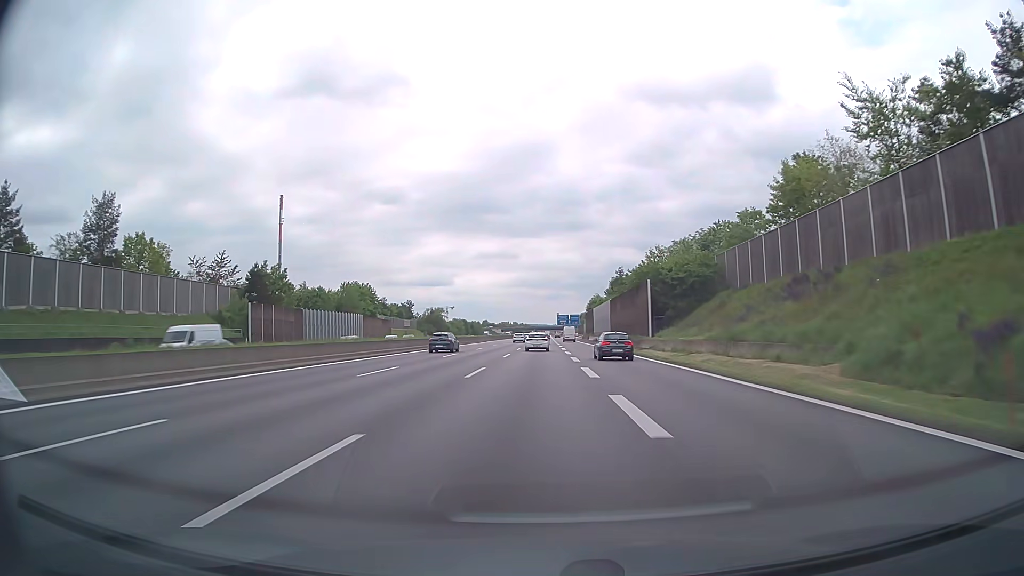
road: motorway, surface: asphalt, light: Day
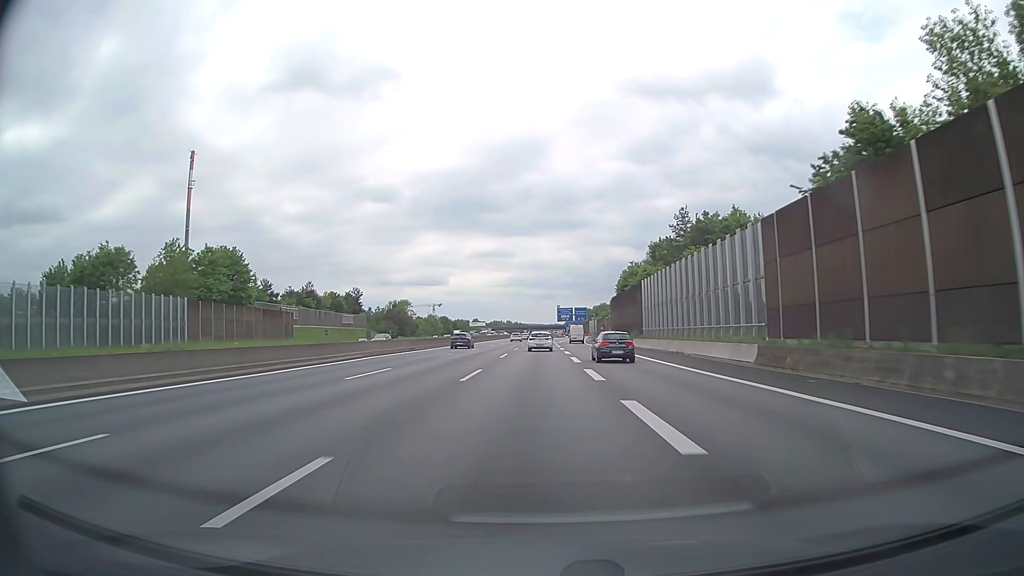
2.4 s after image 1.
(0.0, +73.7) m; 0°
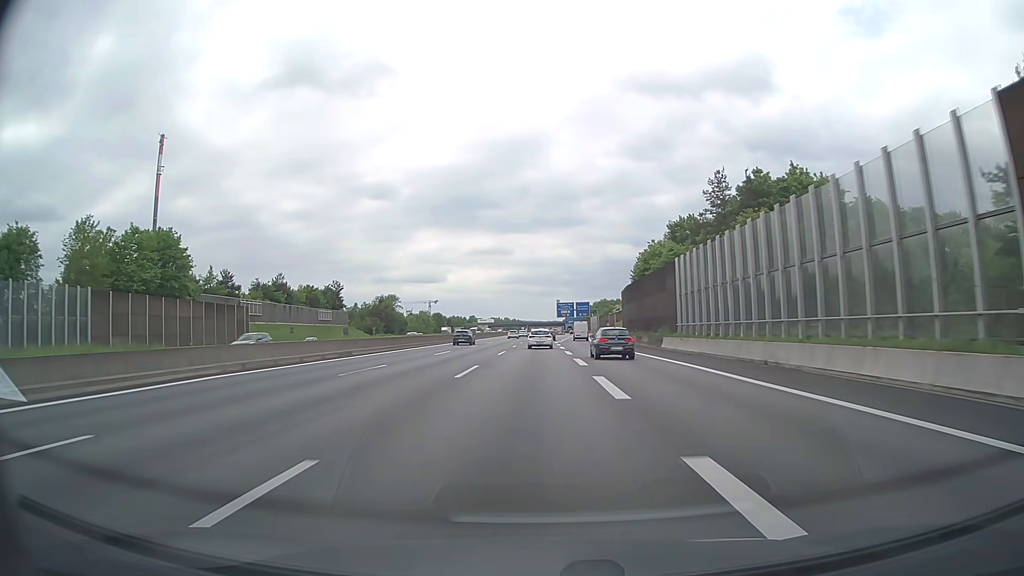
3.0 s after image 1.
(0.0, +18.2) m; 0°
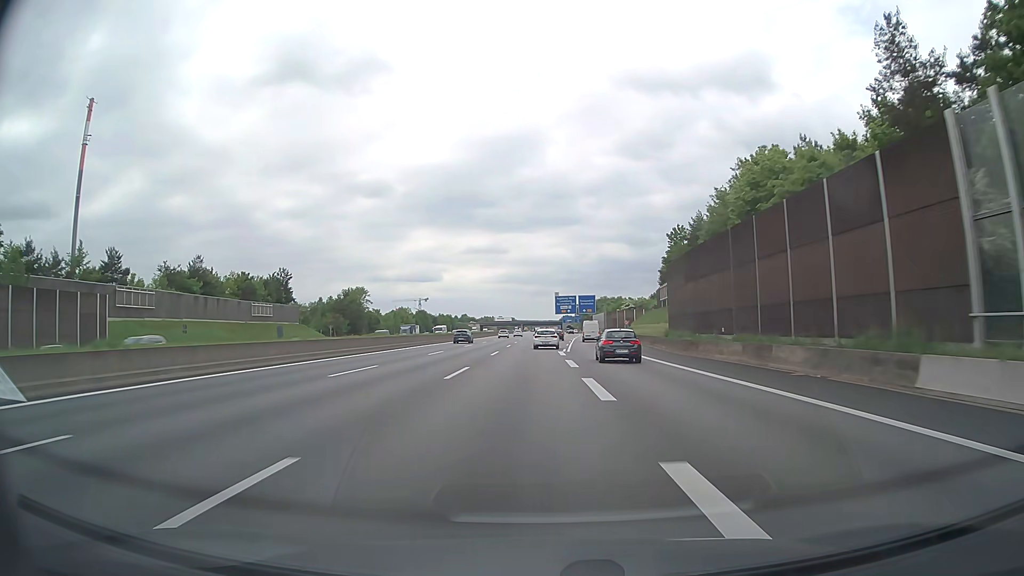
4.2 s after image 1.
(0.0, +36.1) m; 0°
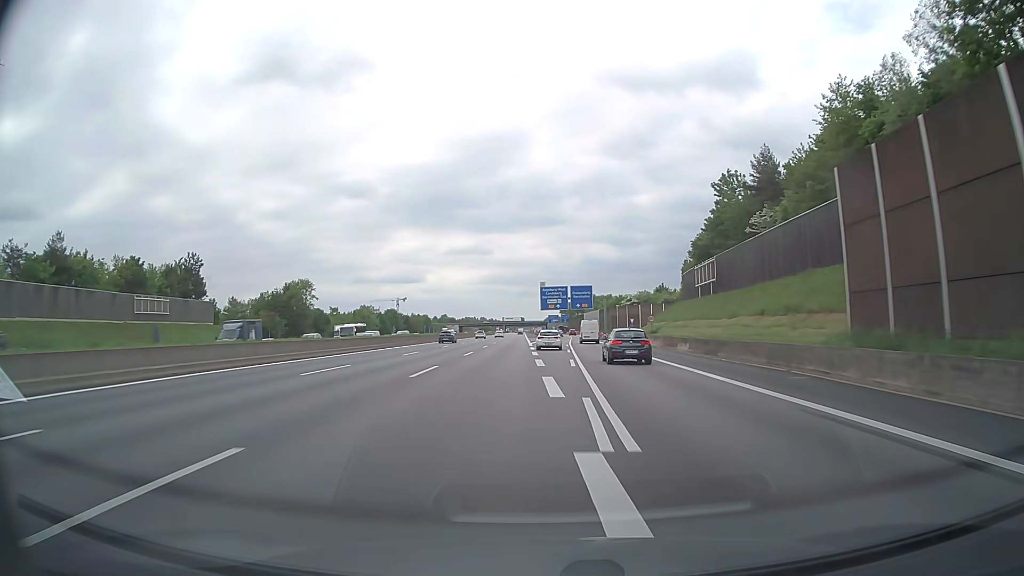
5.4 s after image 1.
(+0.4, +35.5) m; +1°
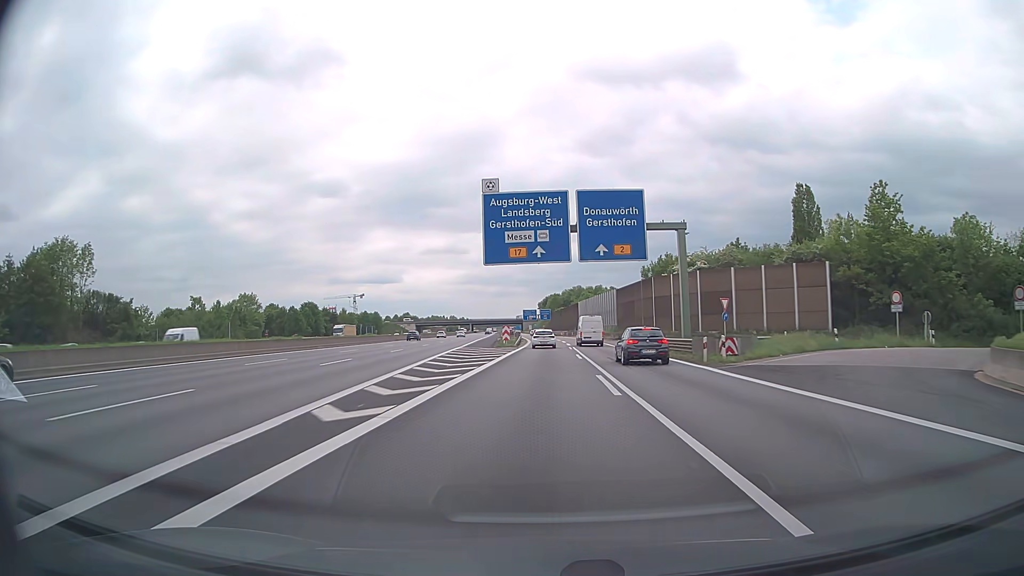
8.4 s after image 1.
(+1.7, +82.8) m; +2°
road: motorway_link
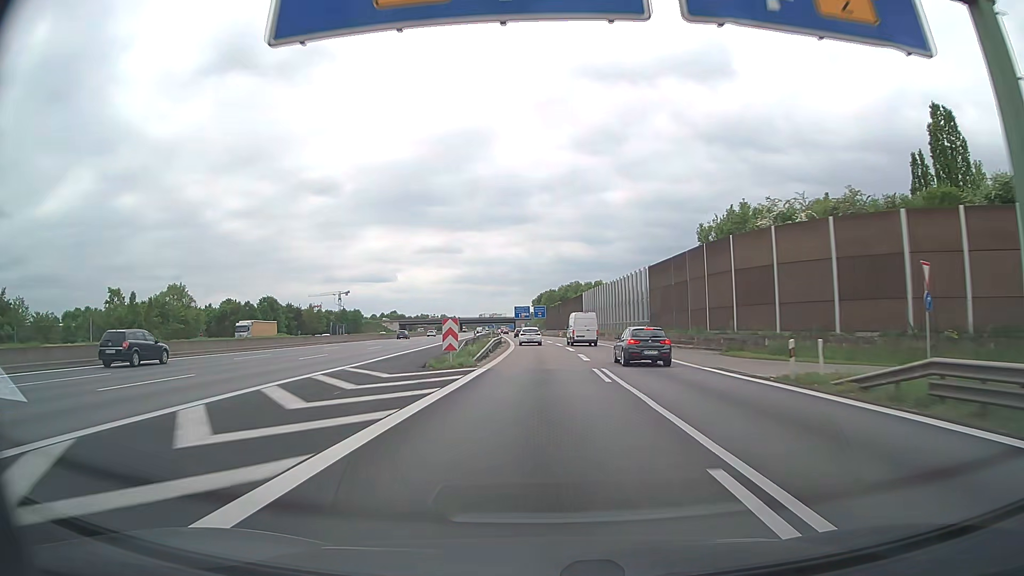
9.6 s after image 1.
(+0.1, +31.0) m; 0°
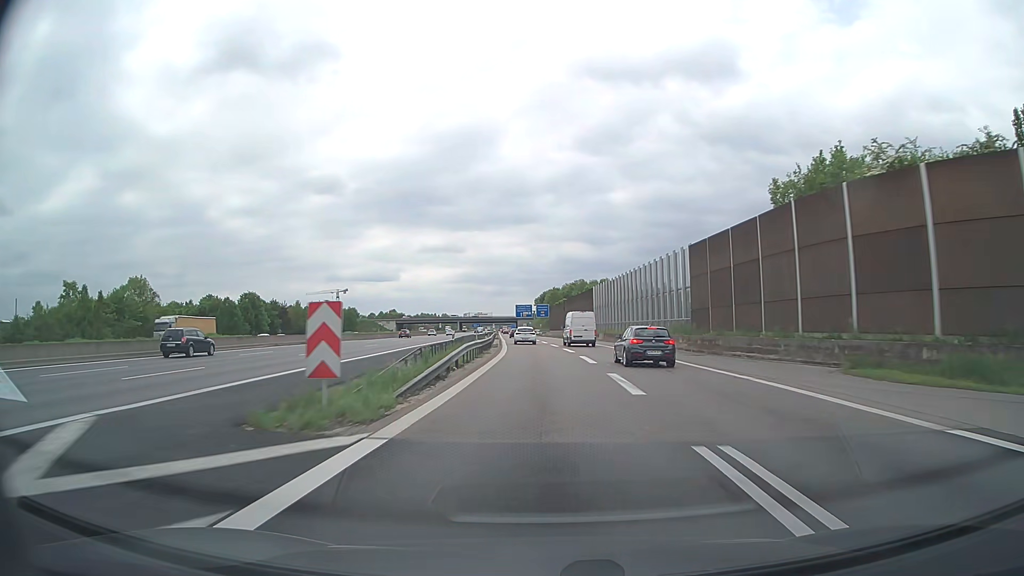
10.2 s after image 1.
(0.0, +15.1) m; 0°
(0, +10) (0, +20) (0, +30) (0, +40) (-1, +50) (-1, +60) (-2, +70) (-2, +80) (-3, +90) (-4, +100) m
